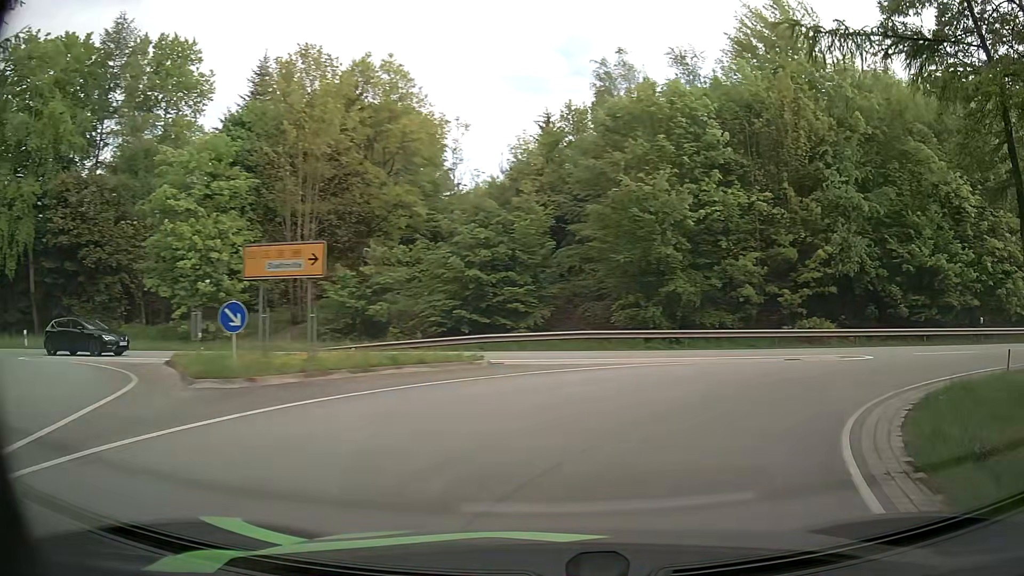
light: Day
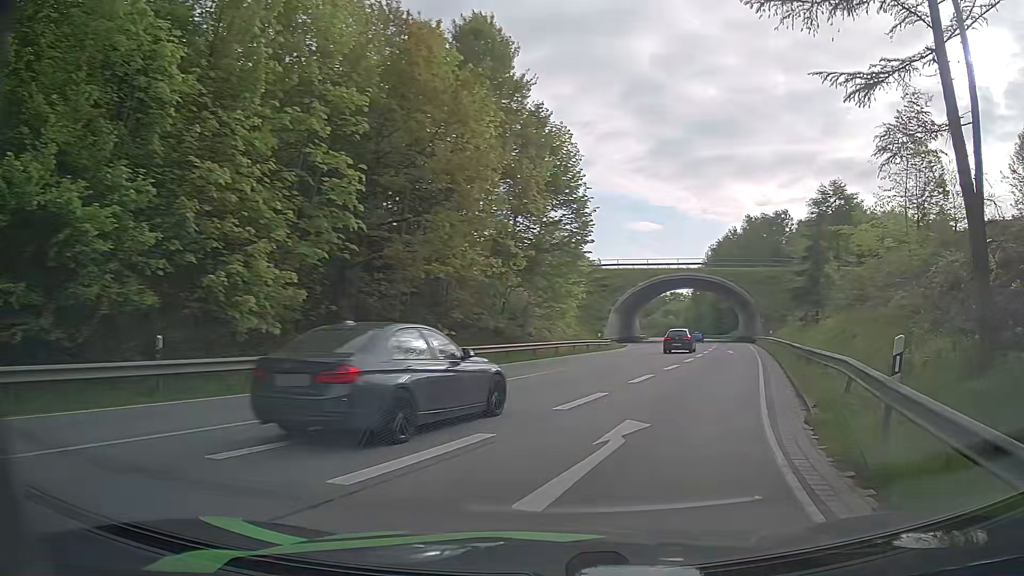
(+11.6, +17.2) m; +68°
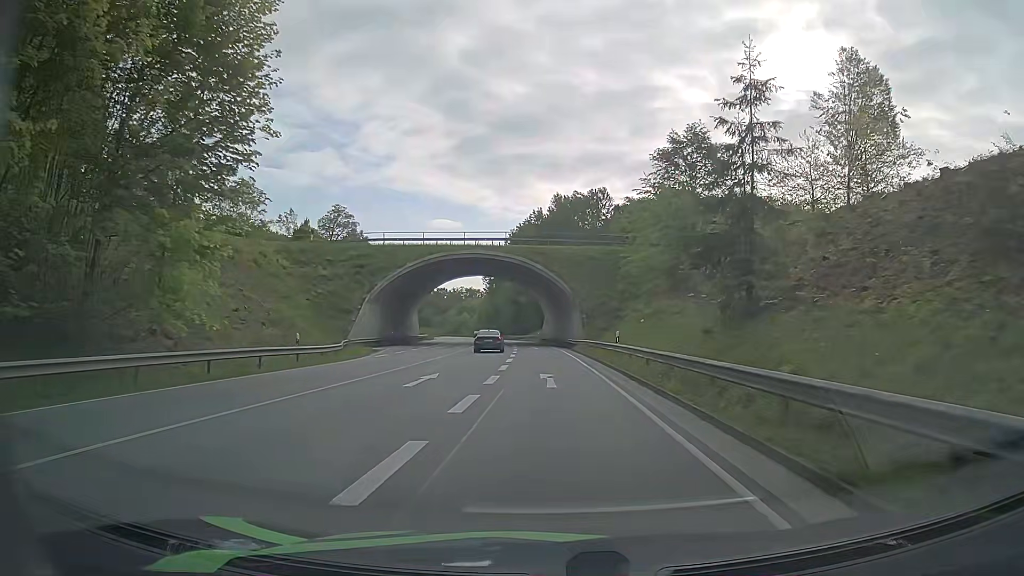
(+4.9, +24.1) m; +16°
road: primary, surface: asphalt
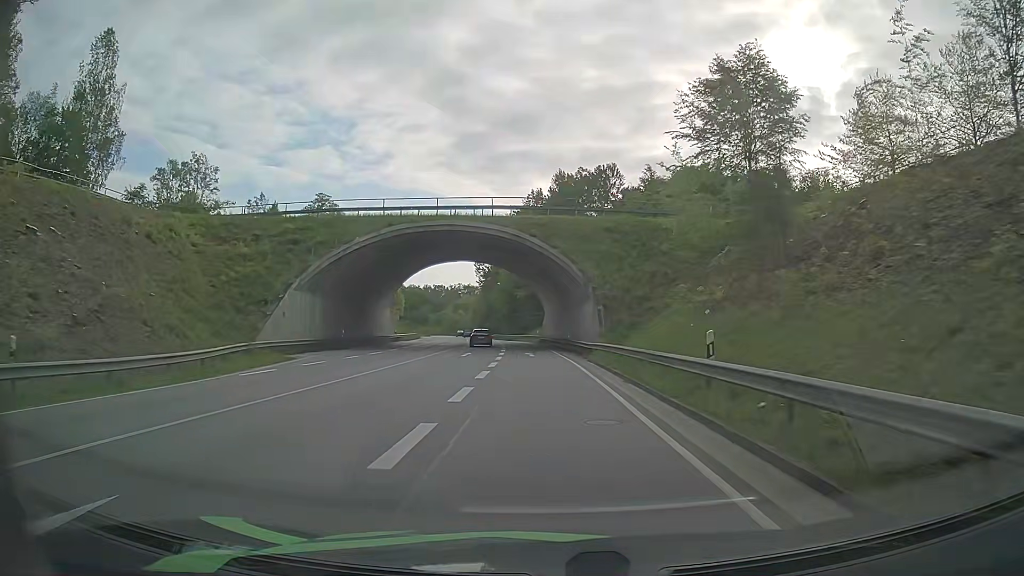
(0.0, +17.0) m; 0°
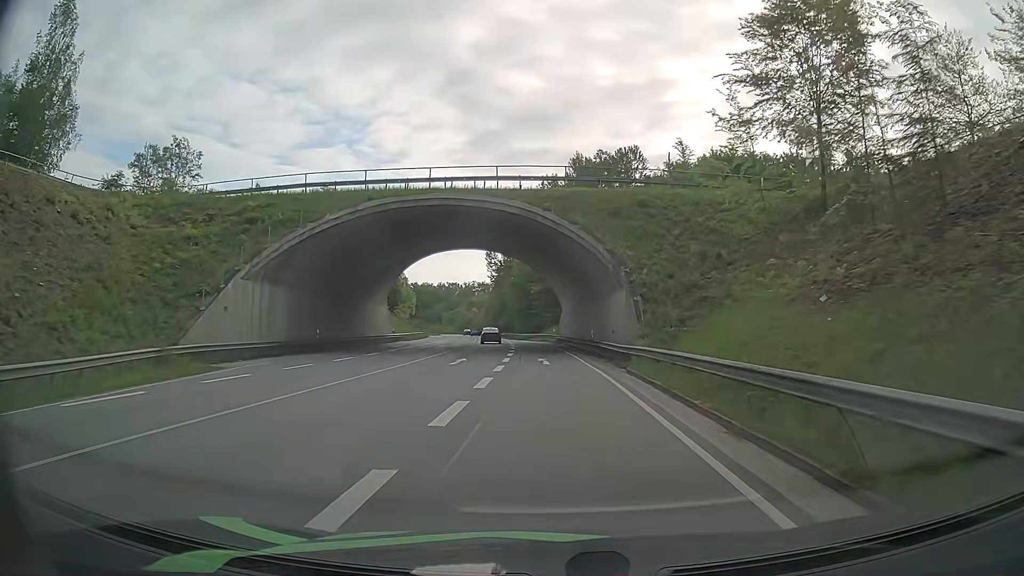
(-0.1, +9.4) m; -2°
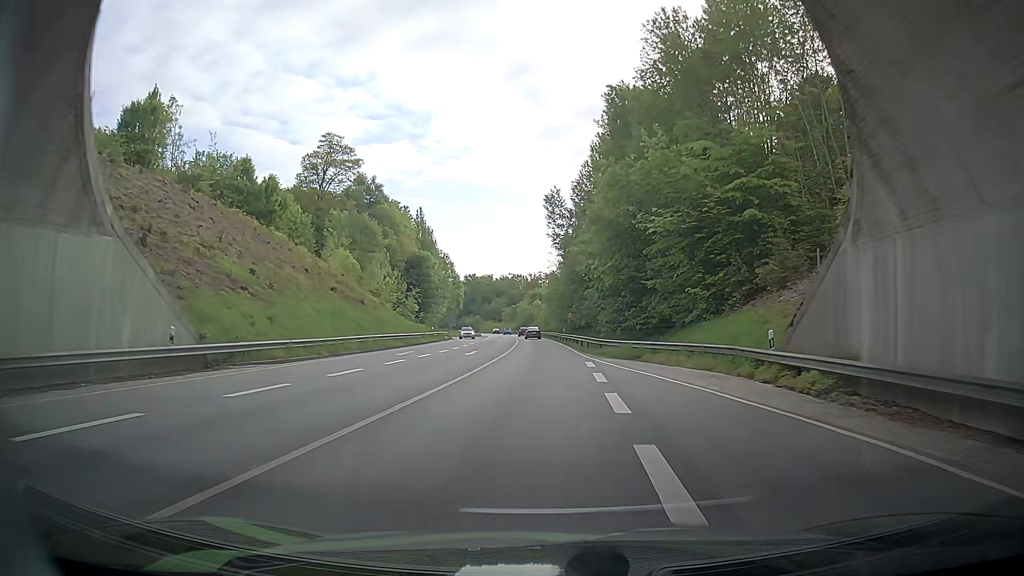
(-3.5, +53.2) m; -5°
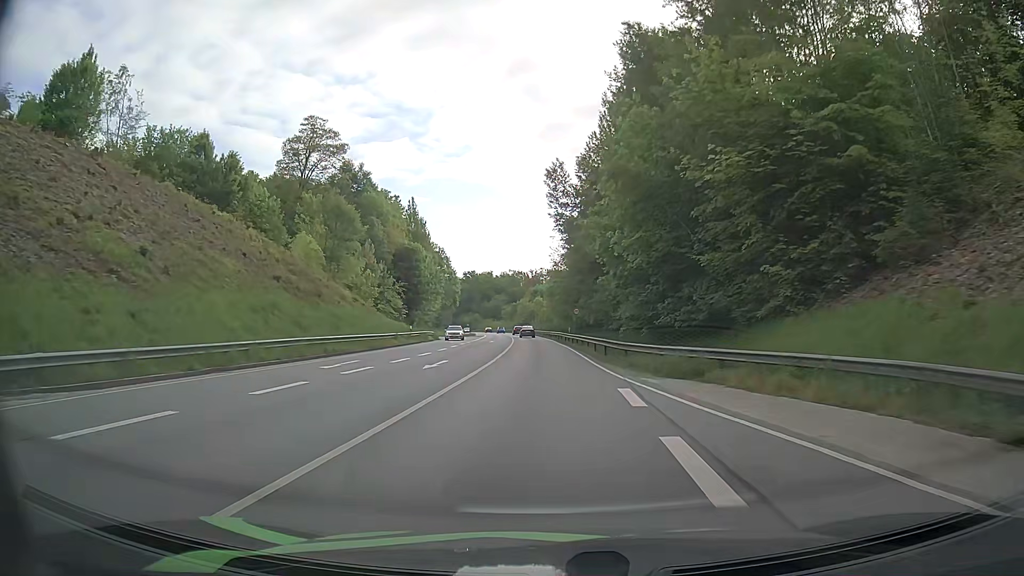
(+0.1, +11.6) m; 0°
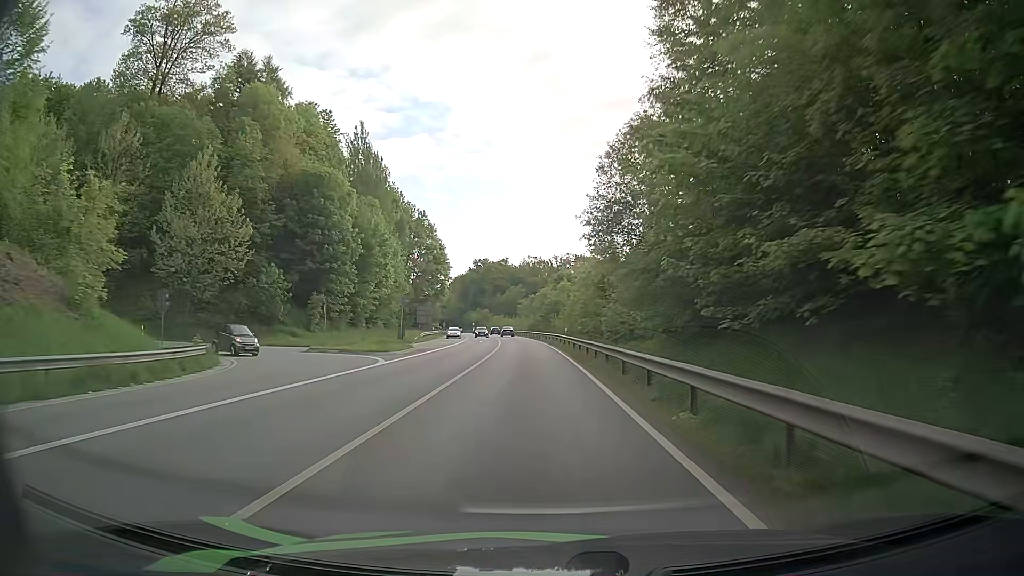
(-2.4, +60.2) m; -4°
(0, +10) (0, +20) (0, +30) (-1, +40) (-1, +50) (-2, +60) (-3, +70) (-3, +80) (-4, +90) (-5, +100) m
